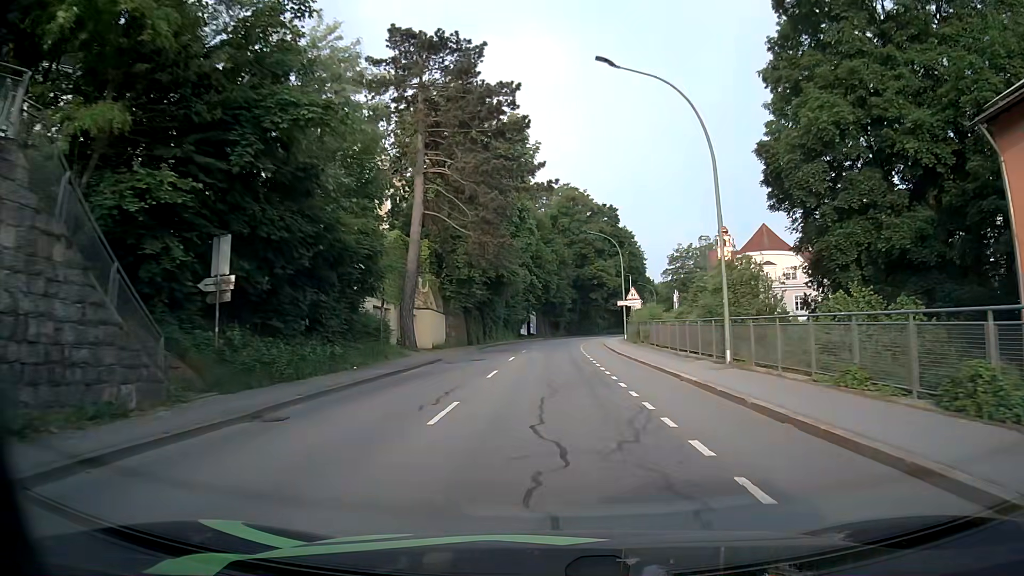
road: tertiary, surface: asphalt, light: Day
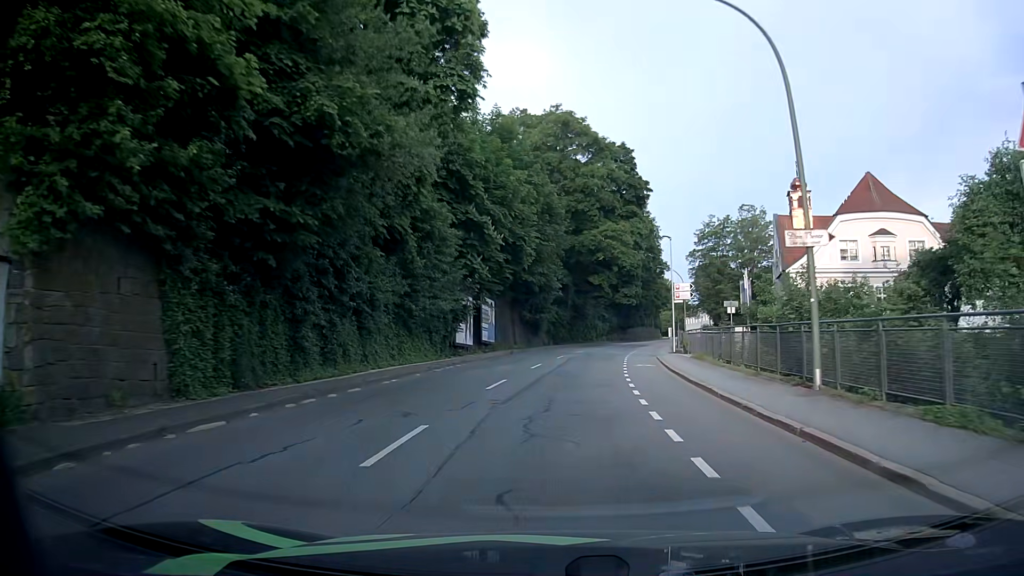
(+0.3, +39.1) m; +1°
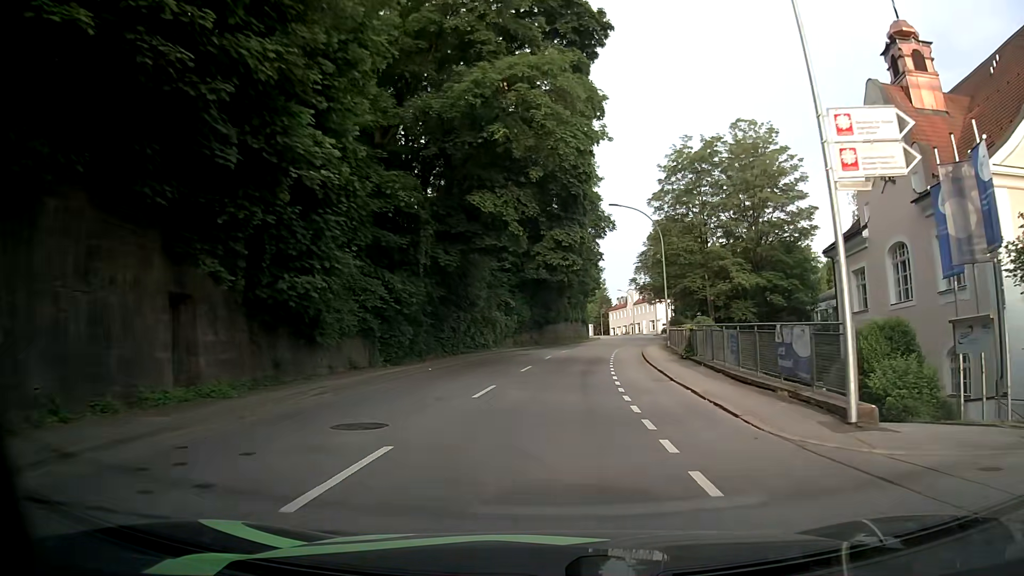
(+2.9, +37.4) m; +9°
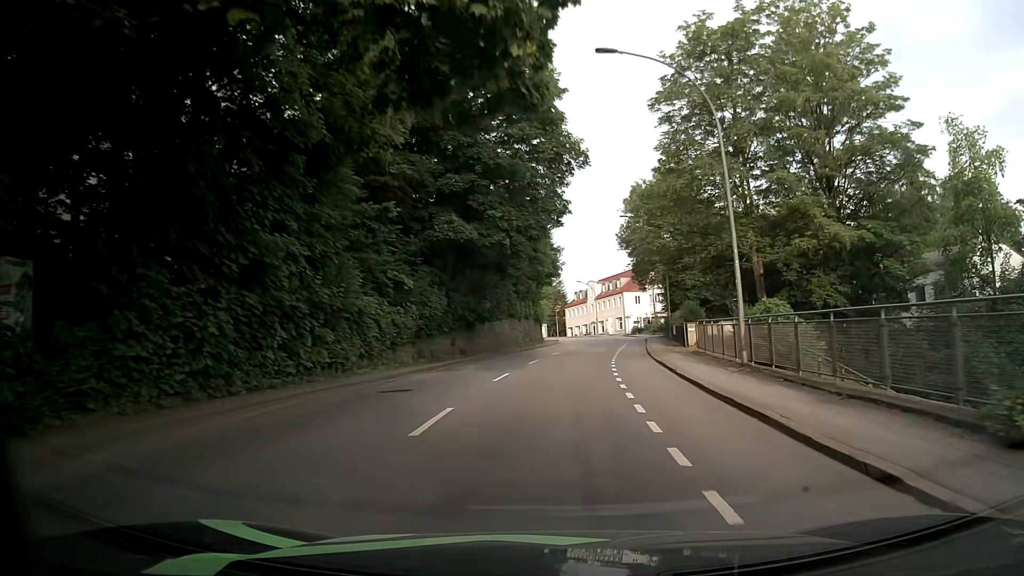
(+0.7, +23.3) m; +4°
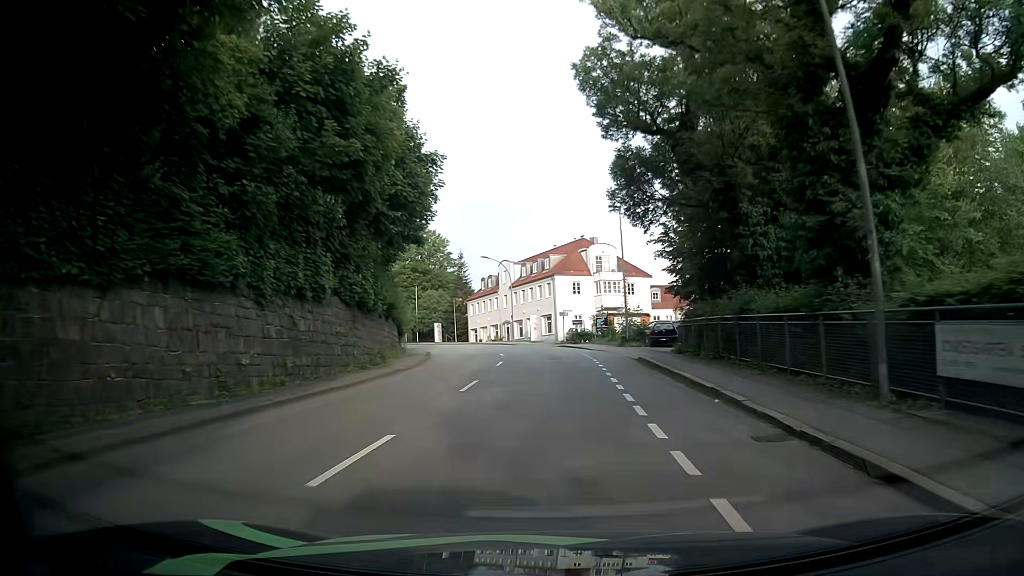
(+2.2, +38.5) m; +6°
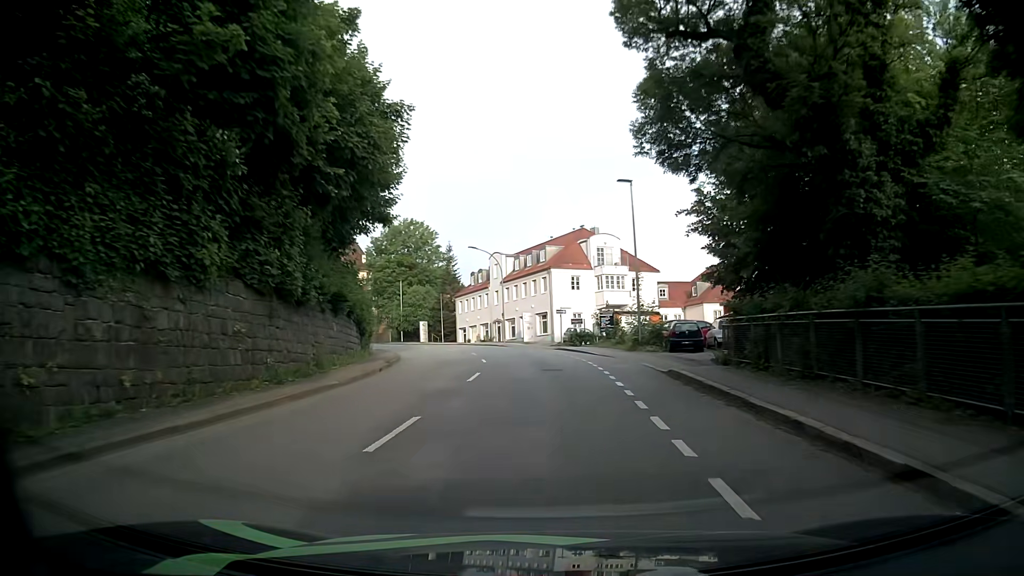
(+0.1, +7.4) m; 0°
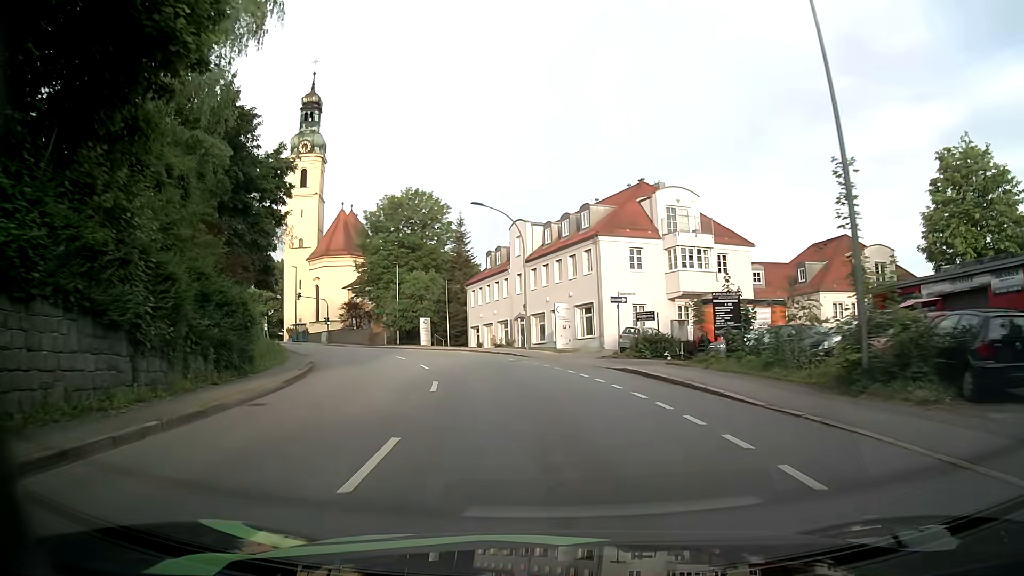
(-0.1, +21.3) m; -2°
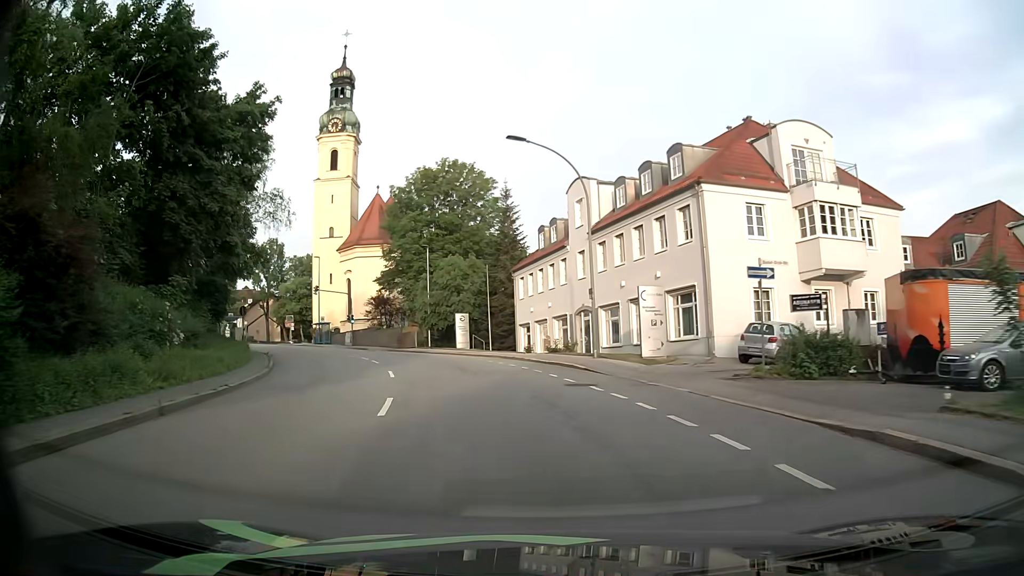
(-0.5, +13.8) m; -5°
(0, +10) (-2, +20) (-5, +30) (-8, +39) (-13, +48) (-18, +56) (-24, +64) (-30, +72) (-37, +80) (-43, +88) m
